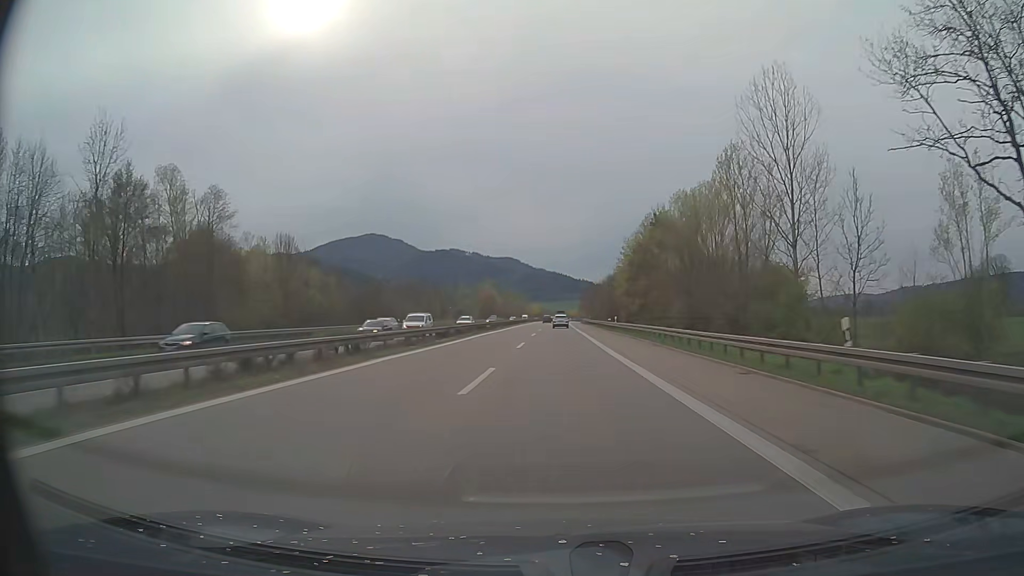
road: trunk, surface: asphalt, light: Day
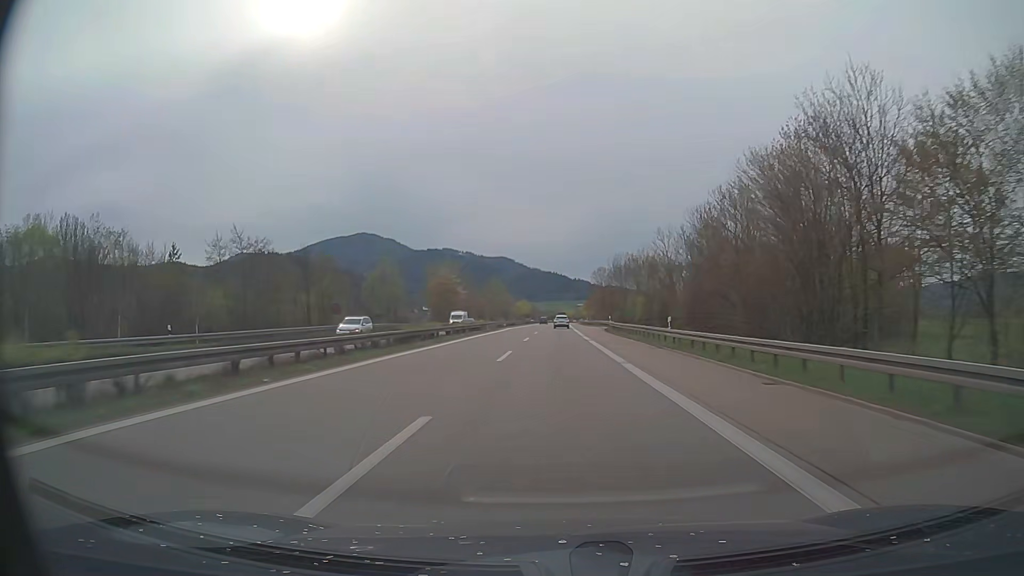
(+0.4, +77.8) m; 0°
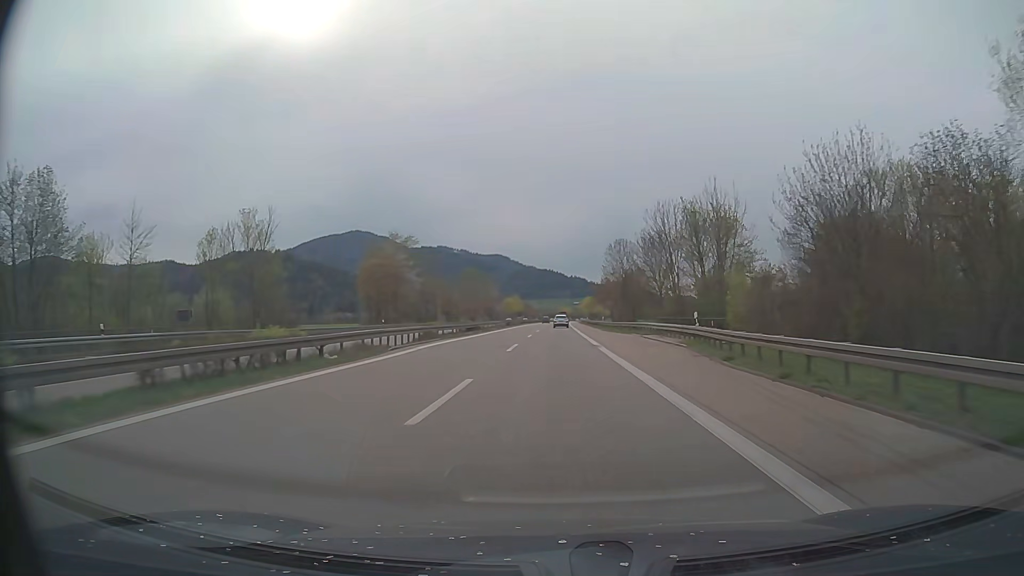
(+0.1, +46.7) m; 0°
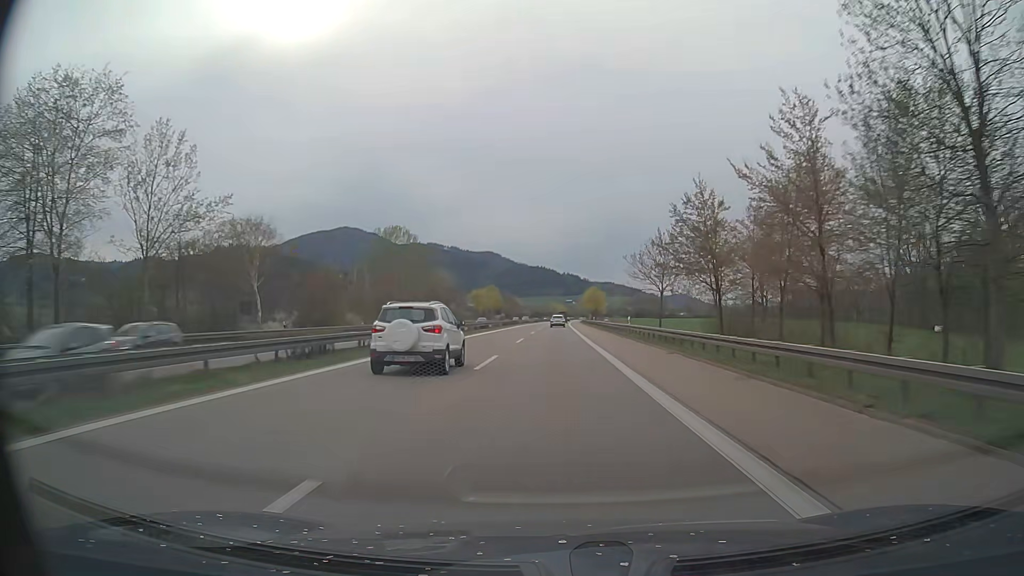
(+0.5, +78.0) m; +1°
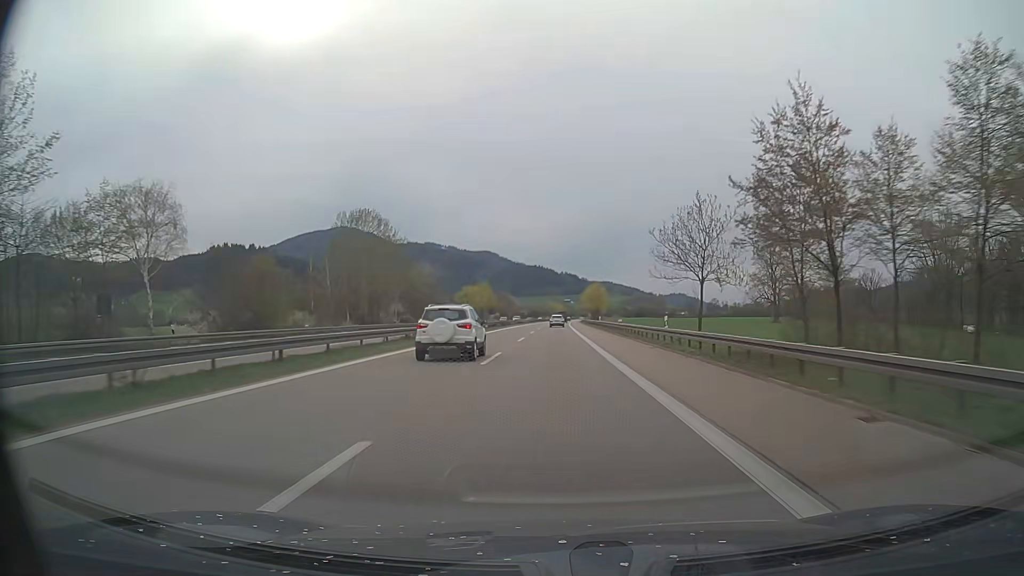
(0.0, +15.7) m; 0°
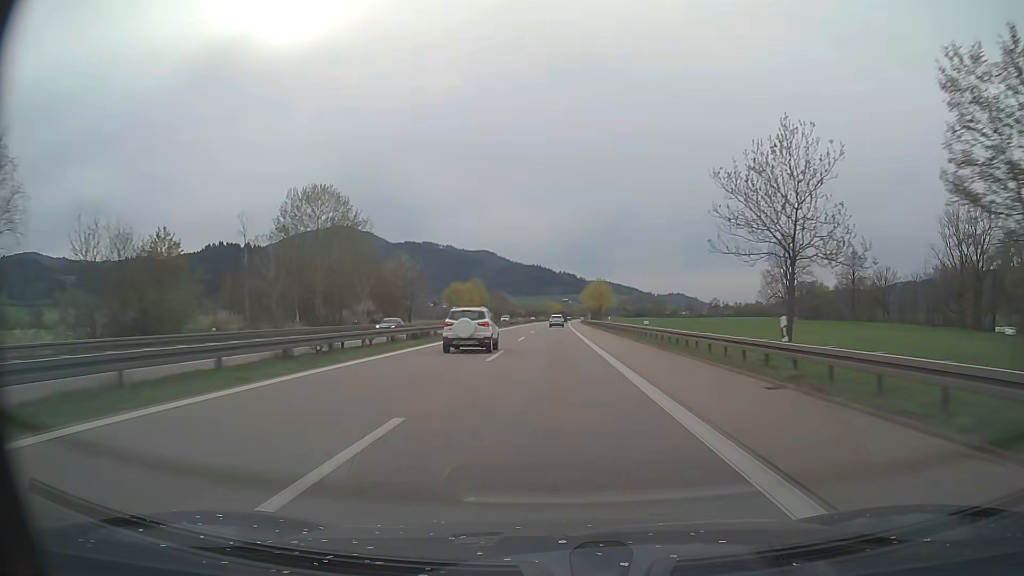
(0.0, +15.7) m; 0°
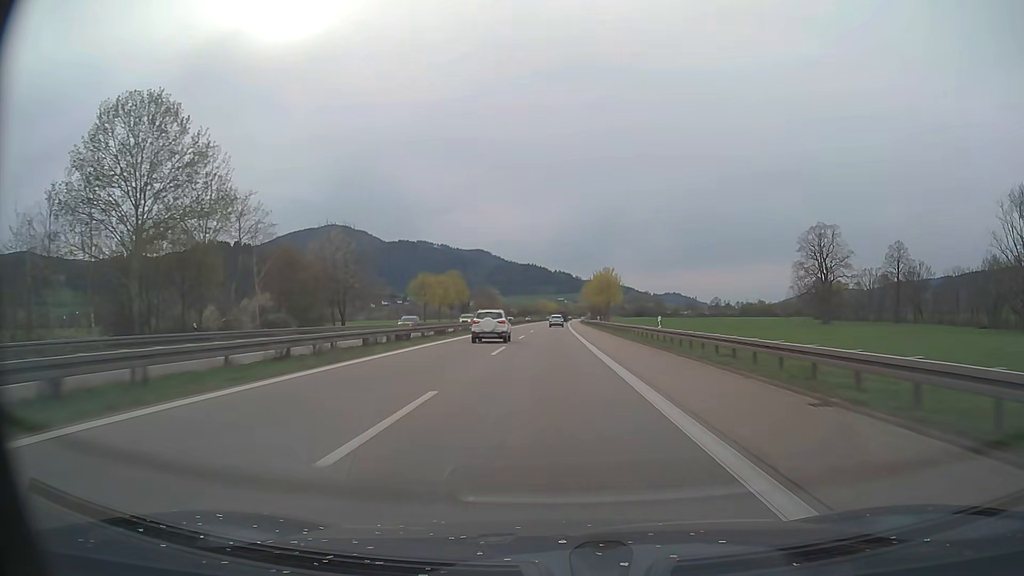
(+0.1, +31.4) m; 0°
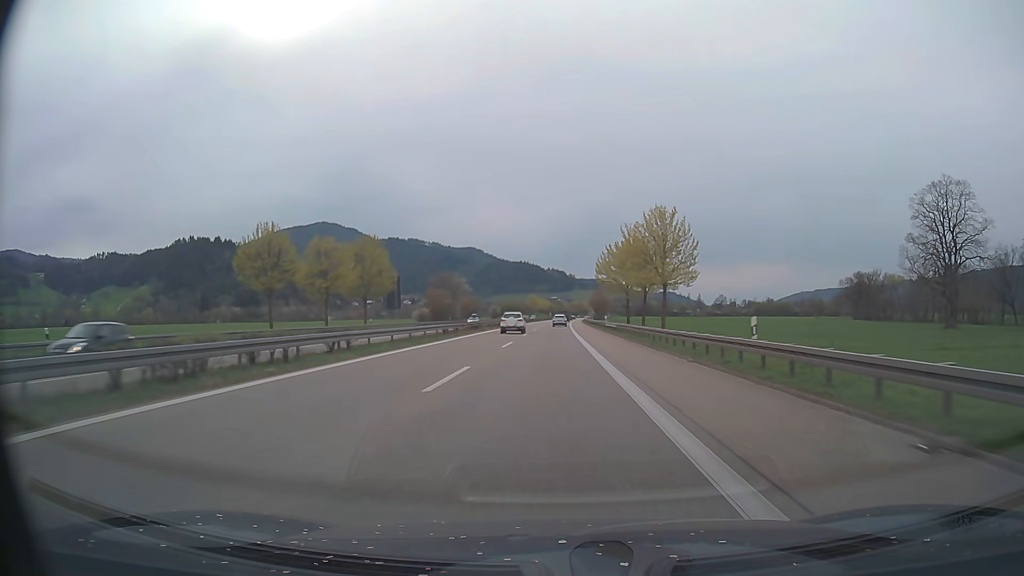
(+0.4, +63.2) m; +1°
(0, +10) (0, +20) (0, +30) (0, +40) (0, +50) (0, +60) (0, +70) (+1, +80) (+1, +90) (+1, +100) m
